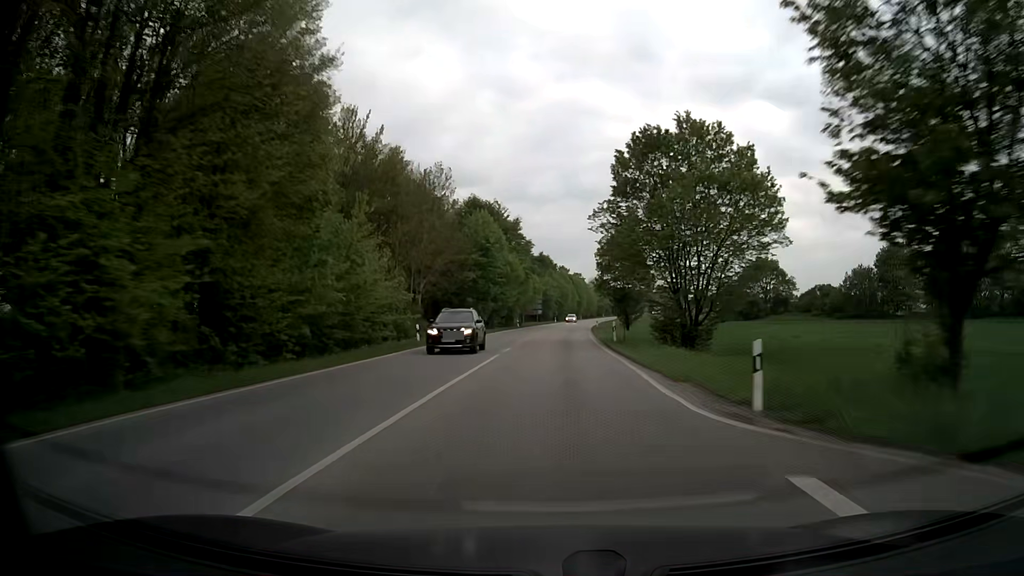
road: secondary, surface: asphalt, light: Day
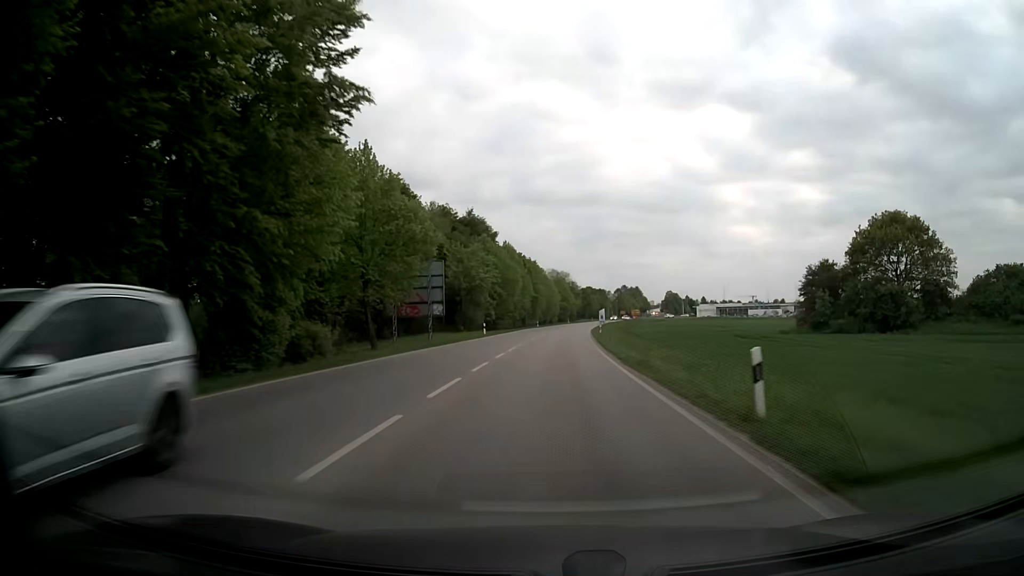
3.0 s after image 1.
(+2.6, +73.8) m; +4°
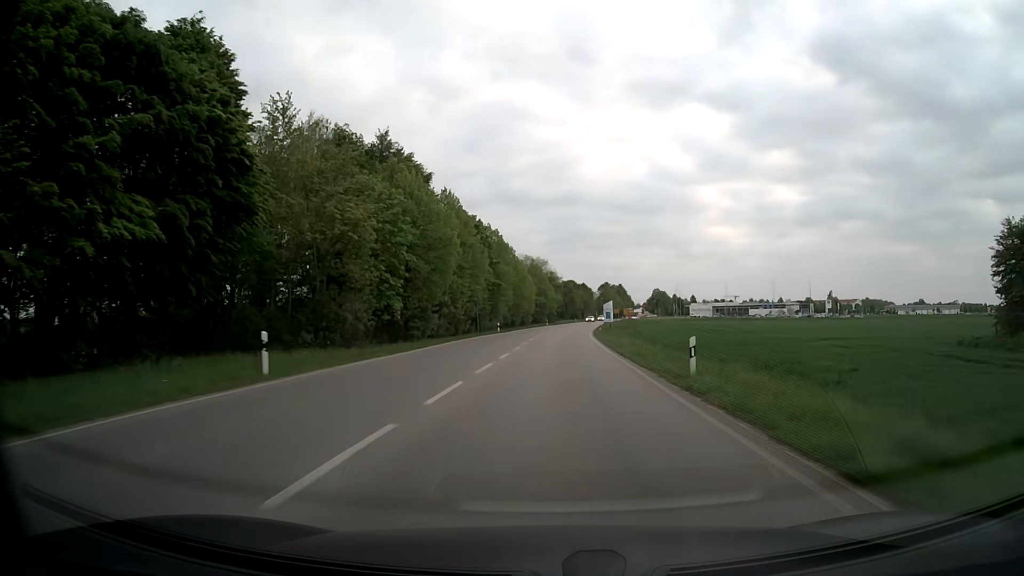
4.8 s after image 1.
(+0.5, +42.7) m; +2°
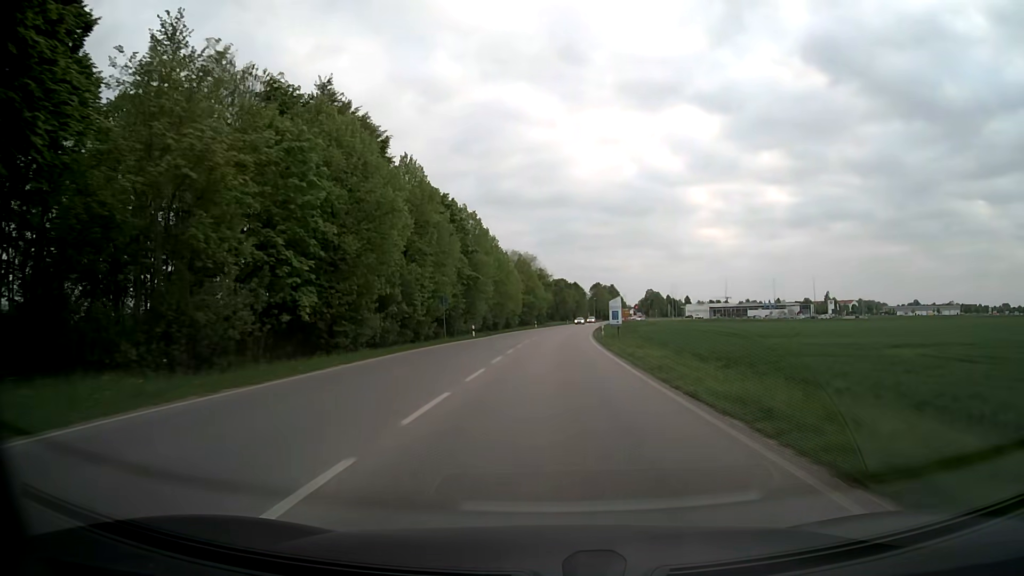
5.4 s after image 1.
(+0.1, +14.1) m; +1°
(0, +10) (0, +20) (+1, +30) (+1, +40) (+1, +50) (+2, +60) (+3, +70) (+4, +80) (+4, +90) (+5, +100) m
